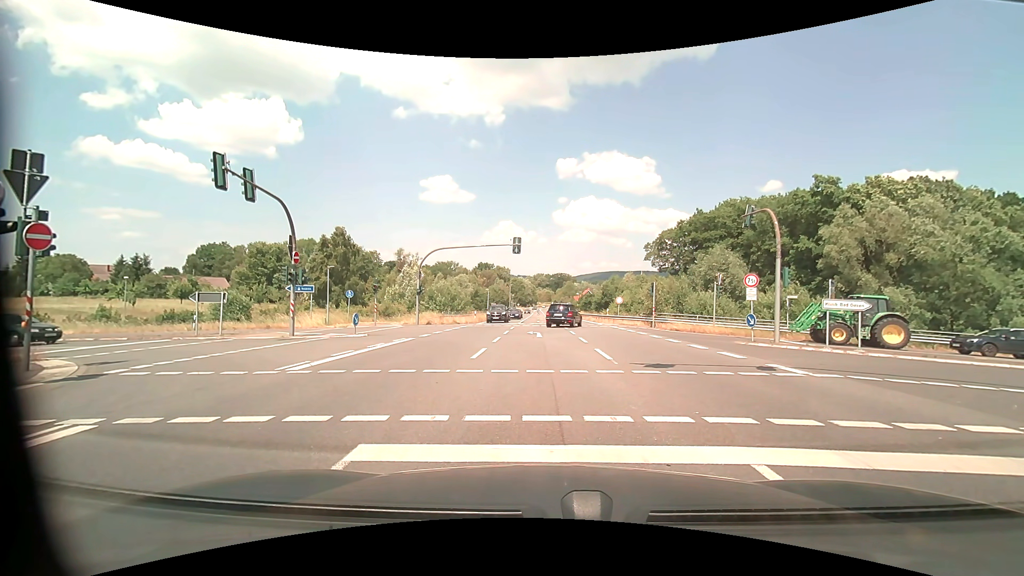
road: secondary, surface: asphalt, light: Day
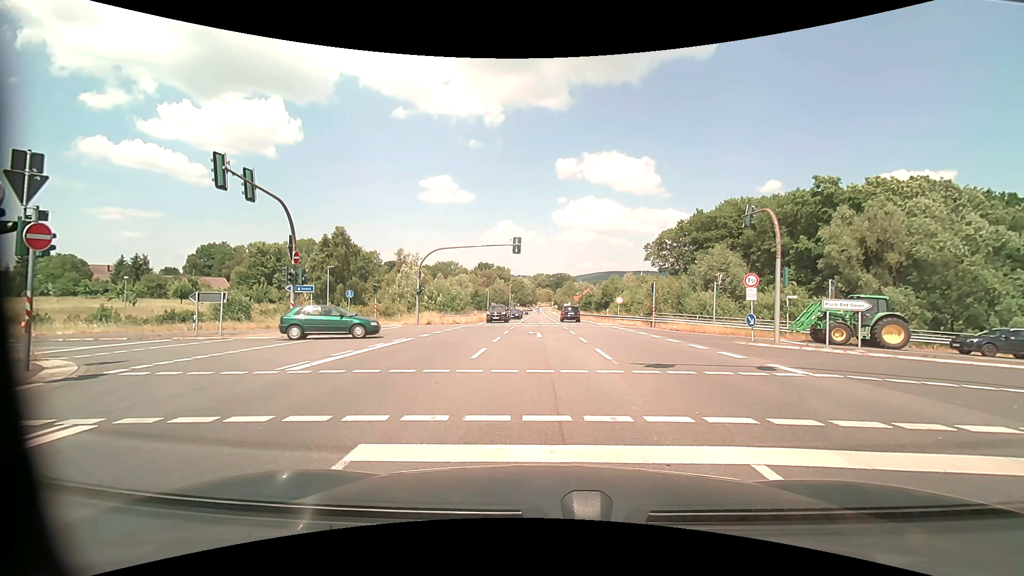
(0.0, 0.0) m; 0°
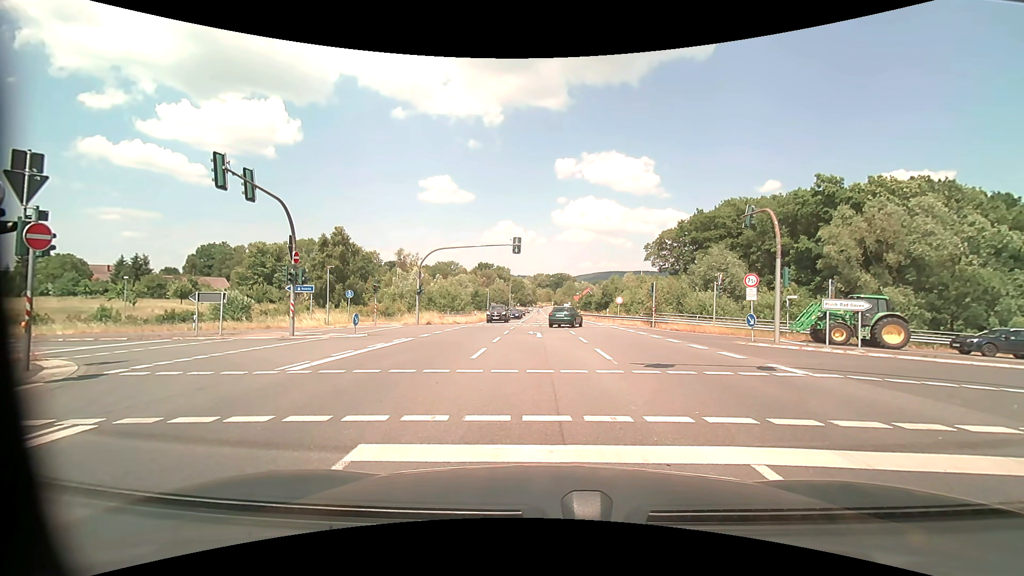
(0.0, 0.0) m; 0°
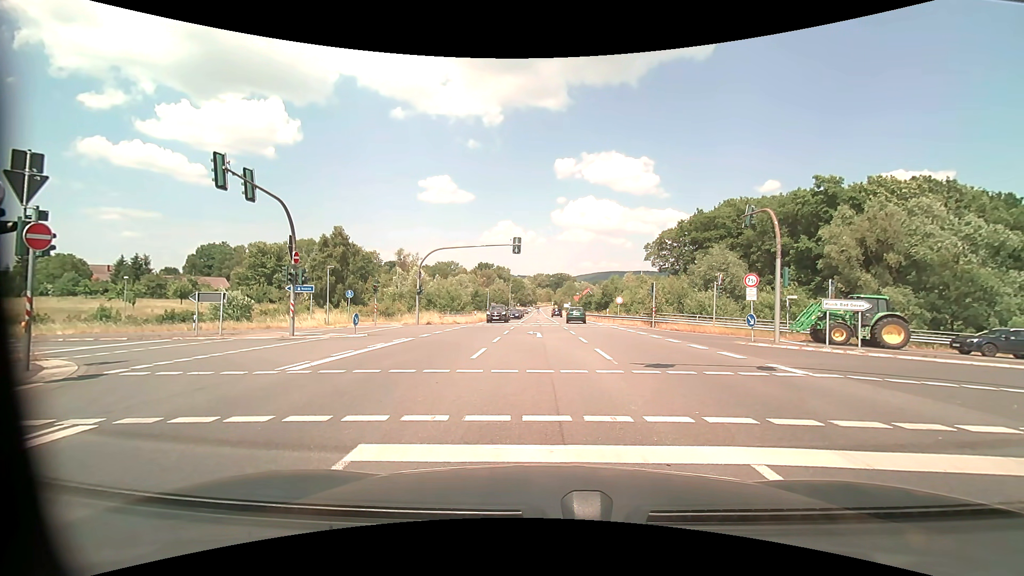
(0.0, 0.0) m; 0°
(0, +10) (0, +20) (-5, +29) (-14, +32) (-24, +32) (-34, +32) (-44, +31) (-54, +30) (-64, +29) (-74, +28) m
